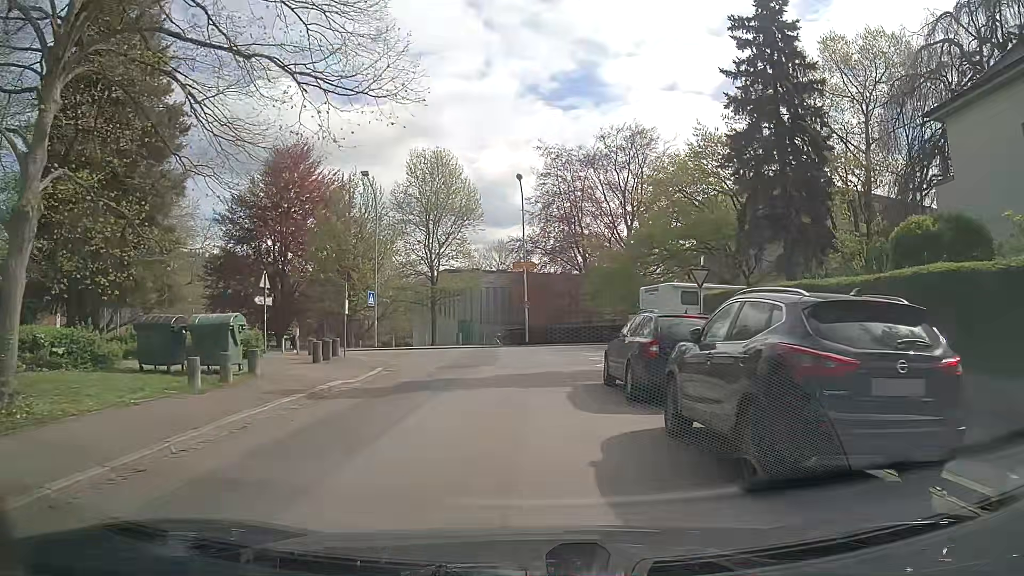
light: Day
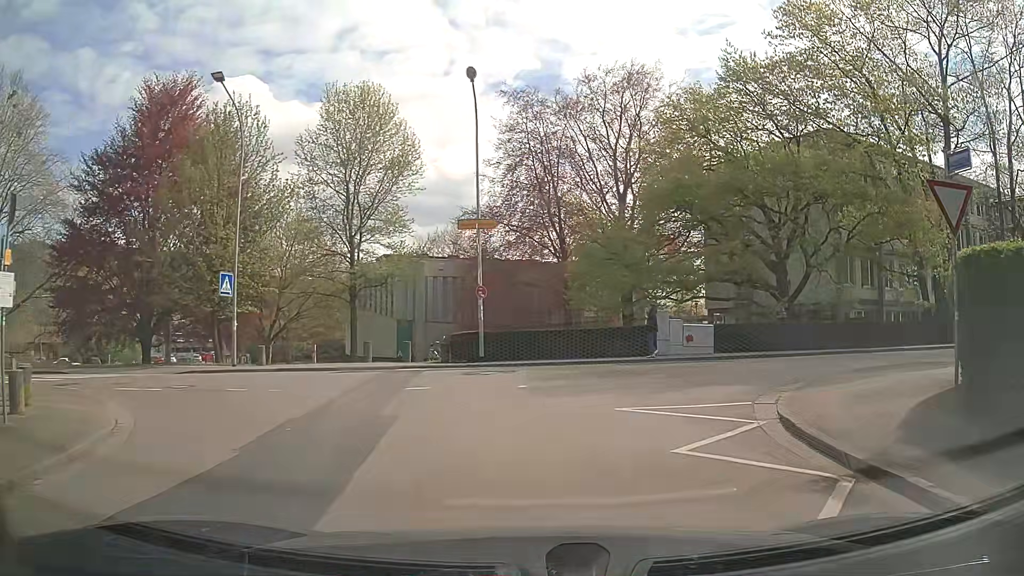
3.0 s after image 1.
(0.0, +15.9) m; +3°
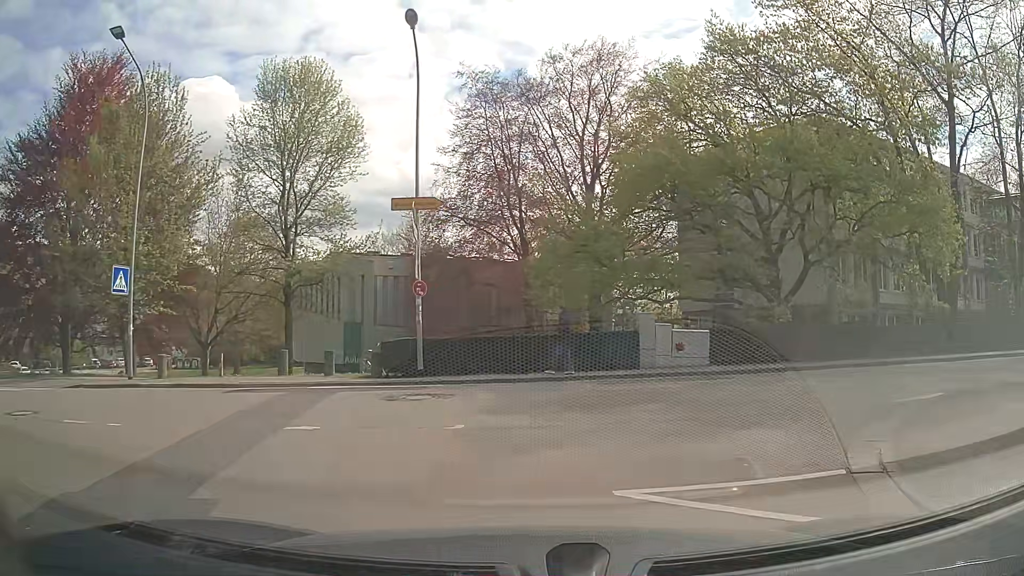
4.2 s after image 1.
(+0.2, +4.4) m; +3°
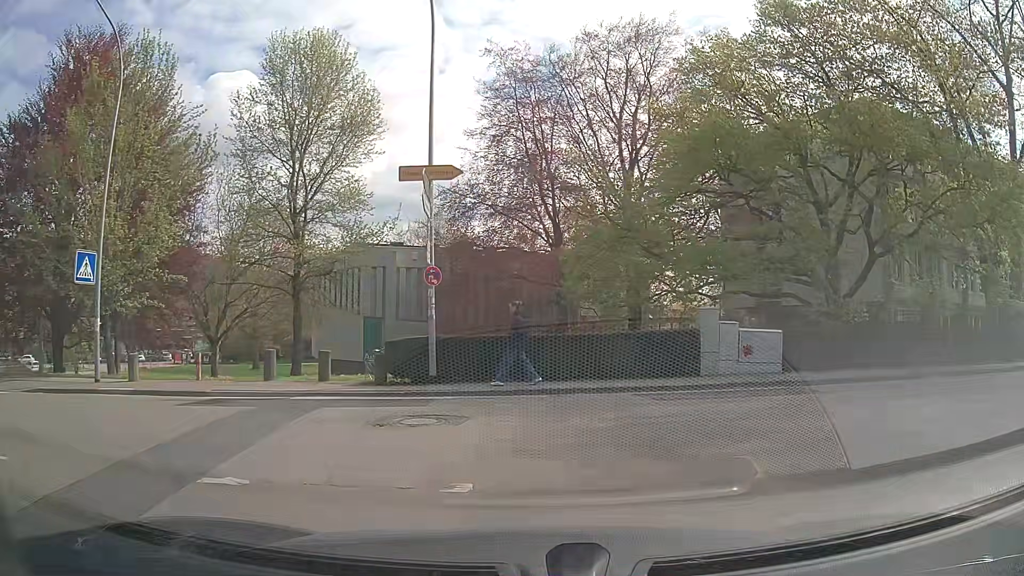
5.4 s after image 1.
(-0.1, +3.2) m; -3°
